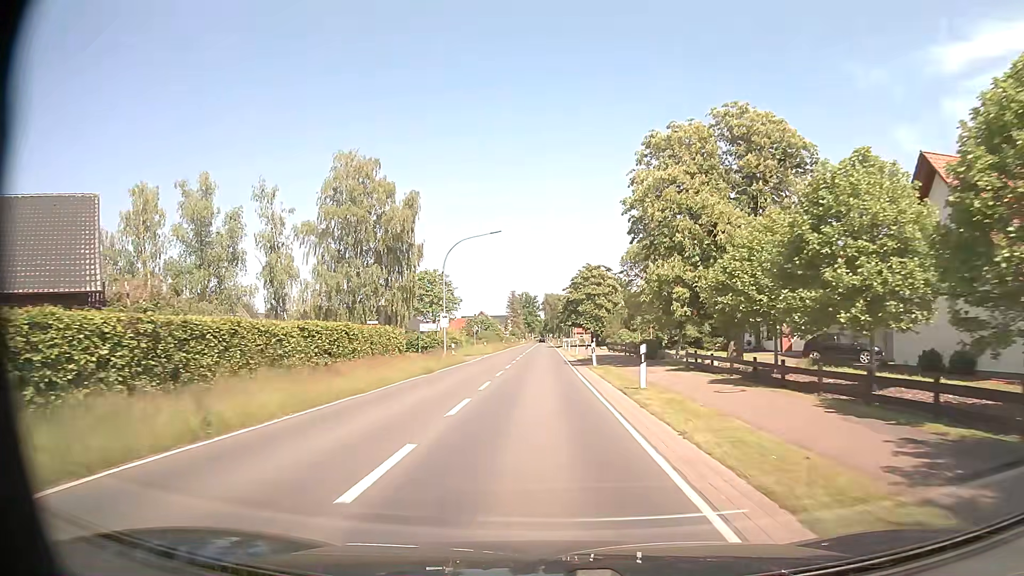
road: secondary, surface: asphalt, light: Day
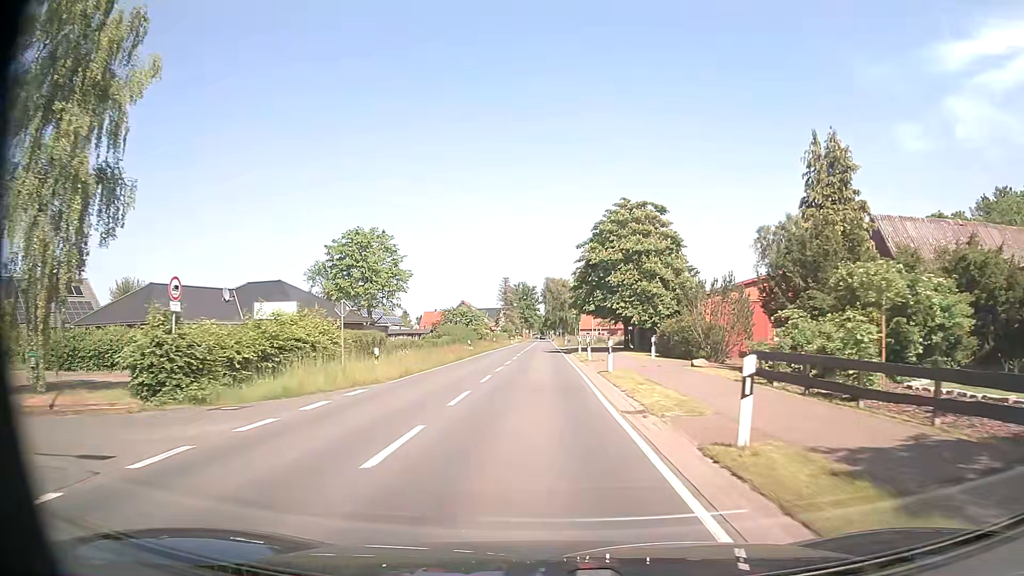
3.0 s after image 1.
(-0.5, +40.3) m; 0°
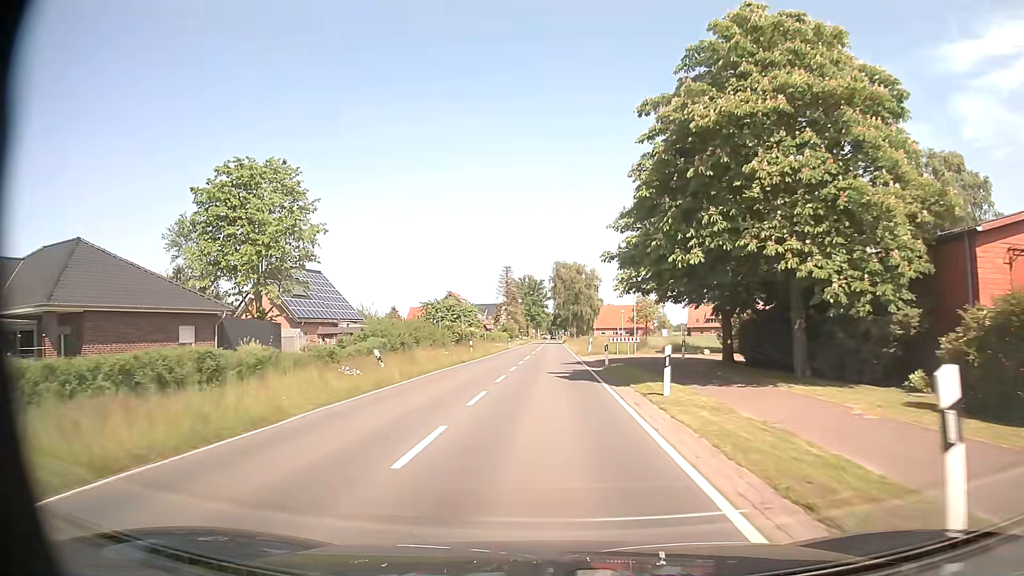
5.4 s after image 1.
(-0.2, +29.6) m; -1°
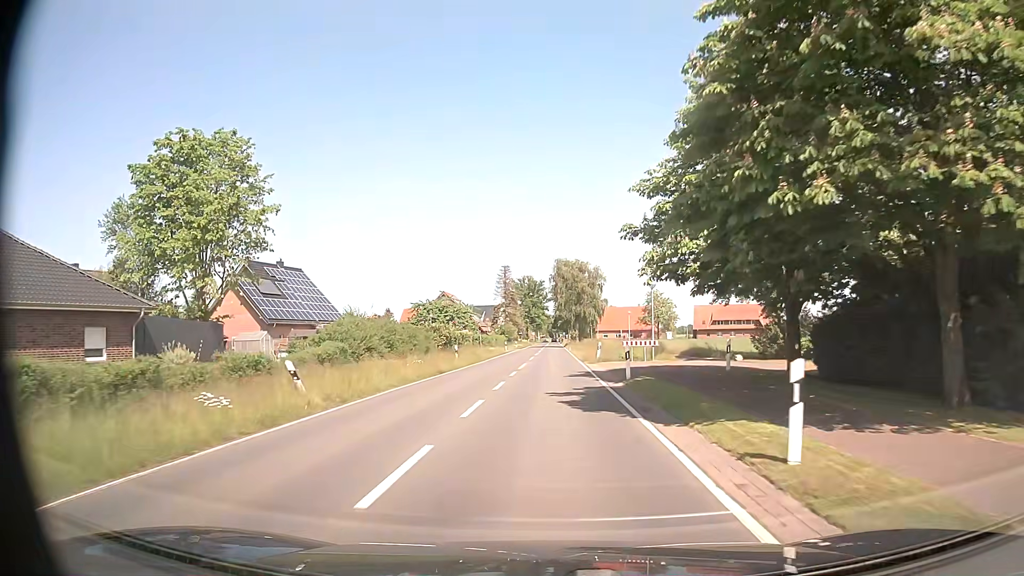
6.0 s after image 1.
(0.0, +7.5) m; 0°
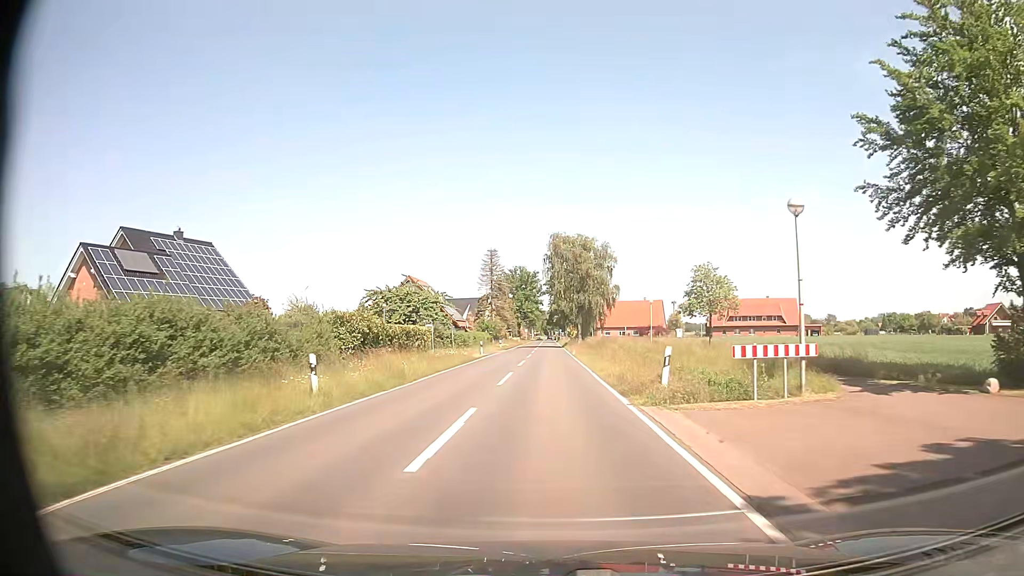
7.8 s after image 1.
(+0.1, +22.6) m; +1°
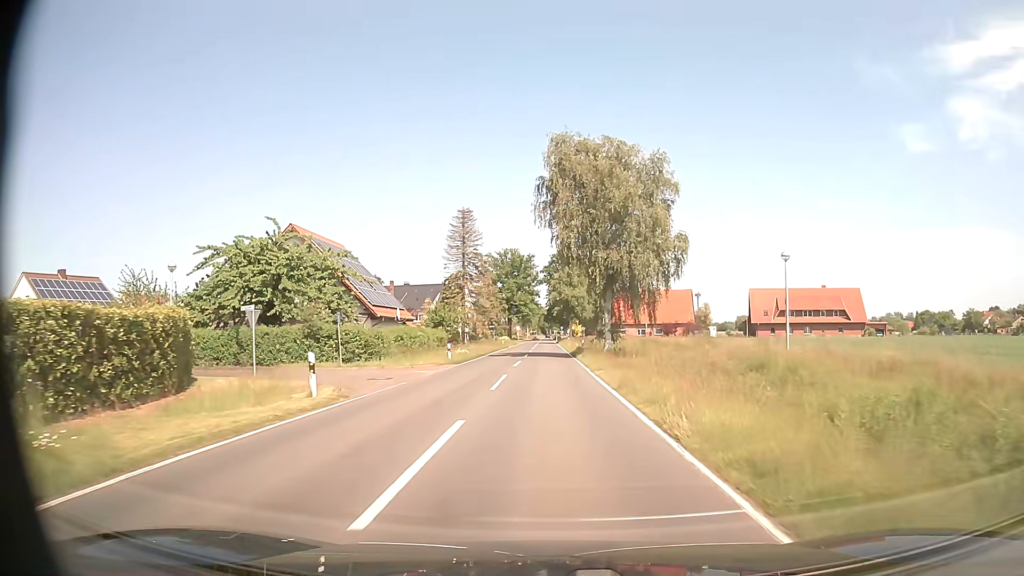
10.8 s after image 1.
(+0.1, +38.0) m; 0°
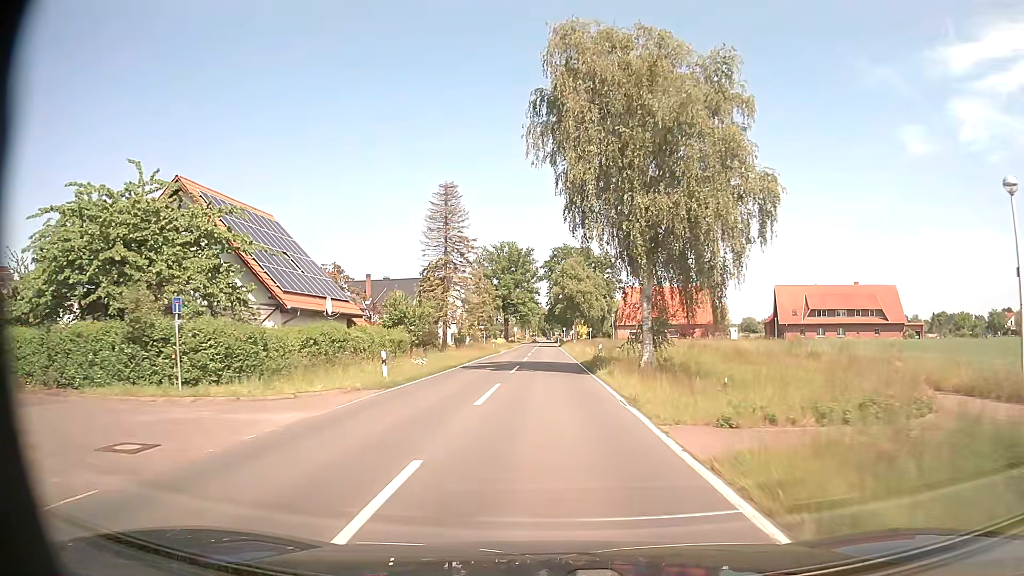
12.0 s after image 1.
(0.0, +15.2) m; 0°
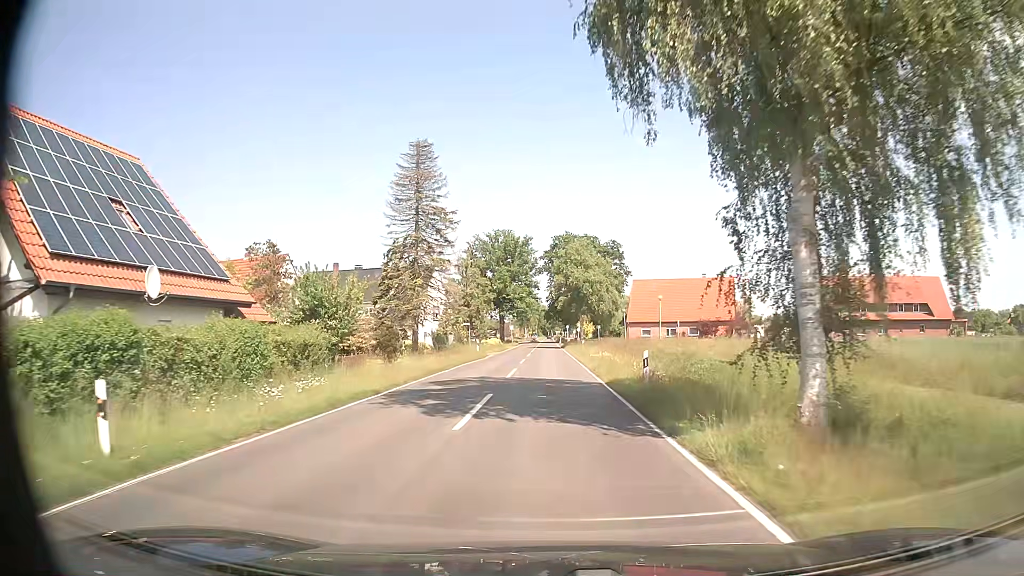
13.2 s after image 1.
(0.0, +15.2) m; 0°
(0, +10) (0, +20) (0, +30) (0, +40) (0, +50) (0, +60) (0, +70) (0, +80) (0, +90) (0, +100) m
